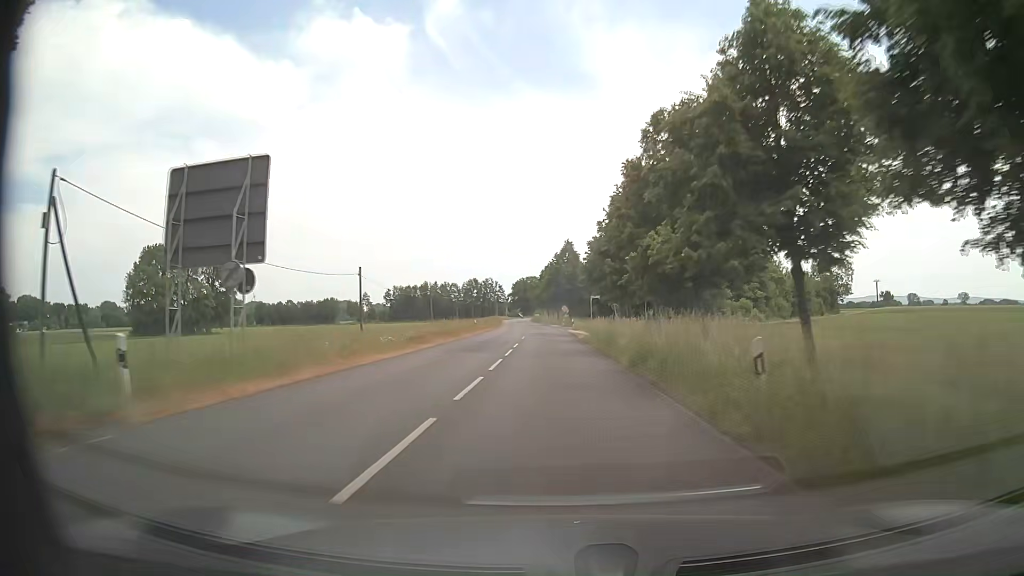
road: secondary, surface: asphalt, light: Day
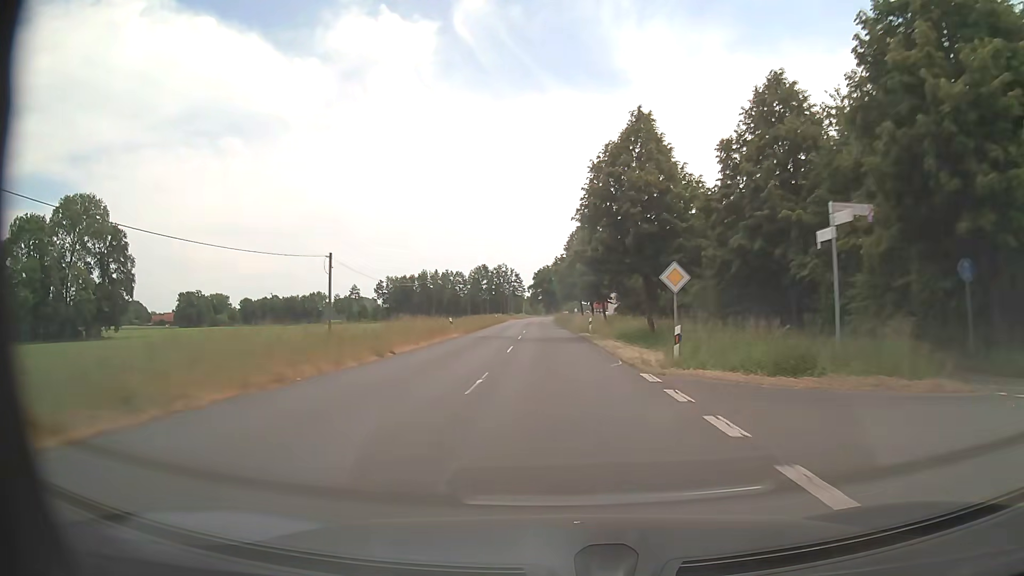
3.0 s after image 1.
(-1.5, +66.4) m; -3°
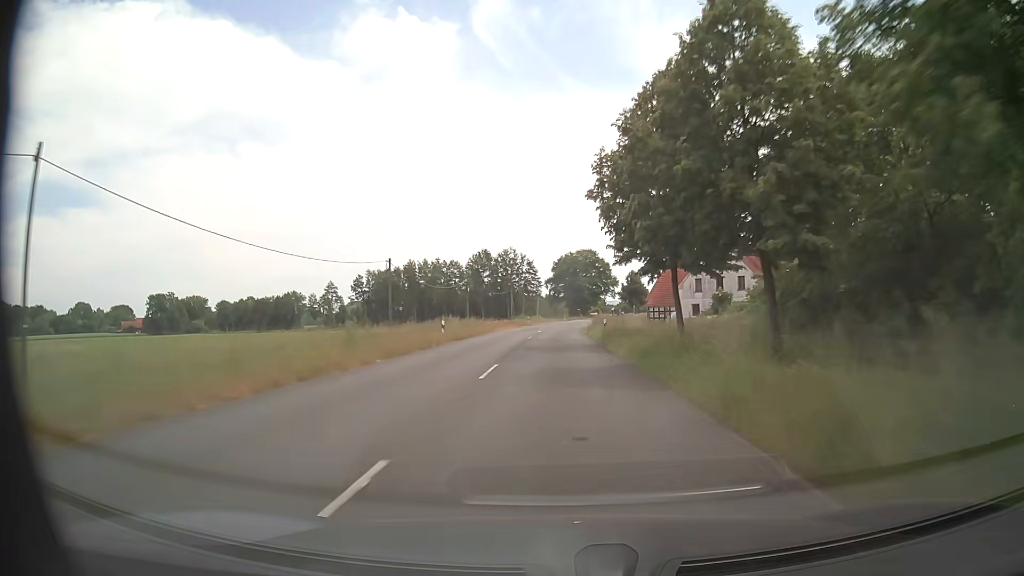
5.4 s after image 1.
(-1.2, +57.8) m; -2°
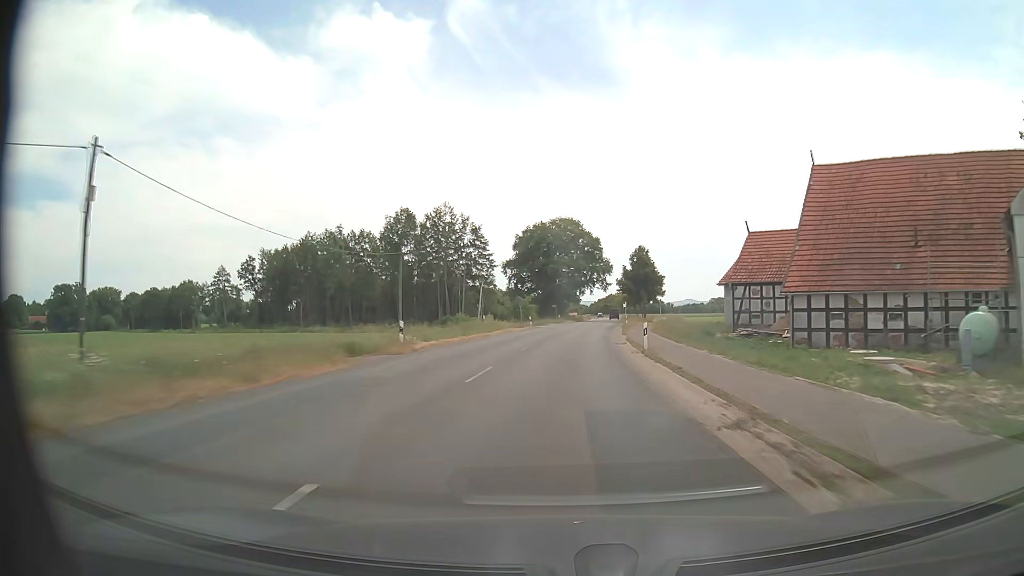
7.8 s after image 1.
(+0.7, +61.7) m; +2°
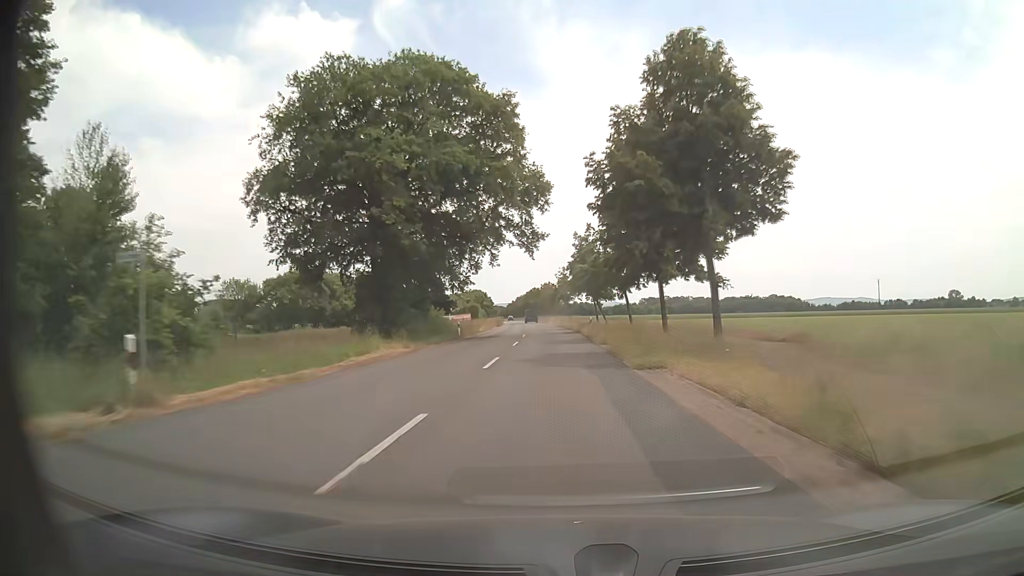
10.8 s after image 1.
(+5.6, +80.2) m; +7°
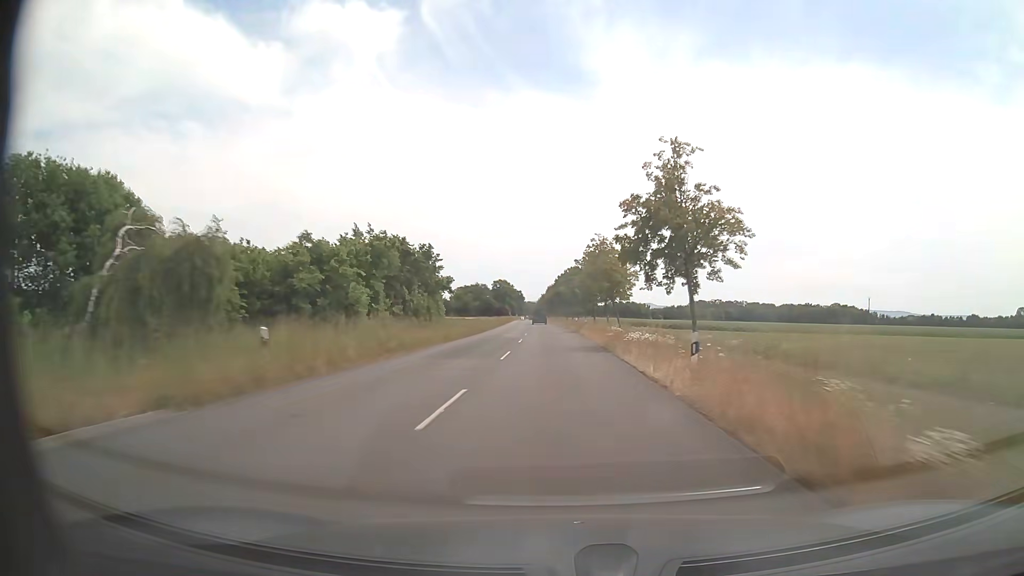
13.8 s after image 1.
(-2.0, +82.0) m; -3°
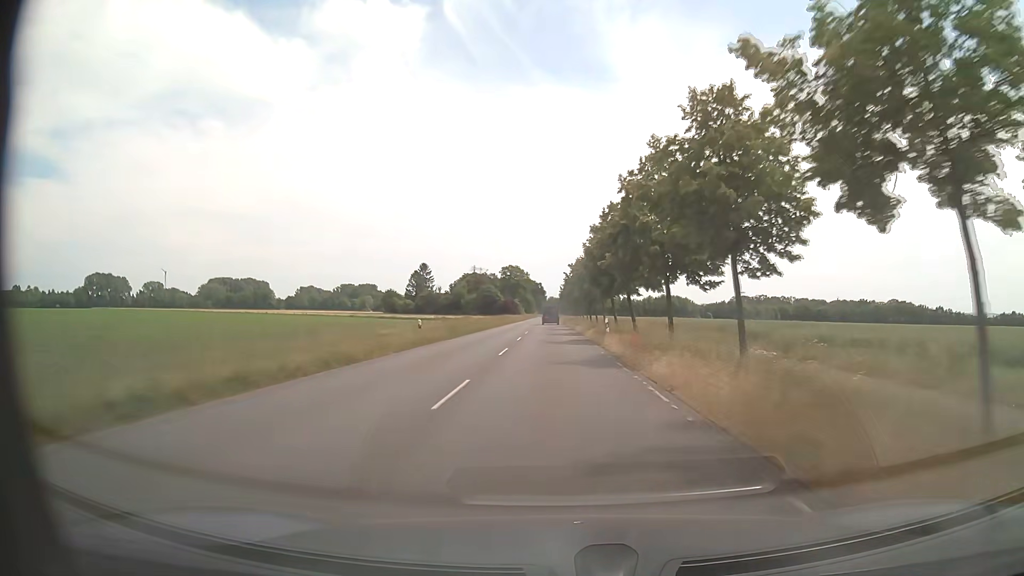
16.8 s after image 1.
(-1.8, +82.8) m; -2°
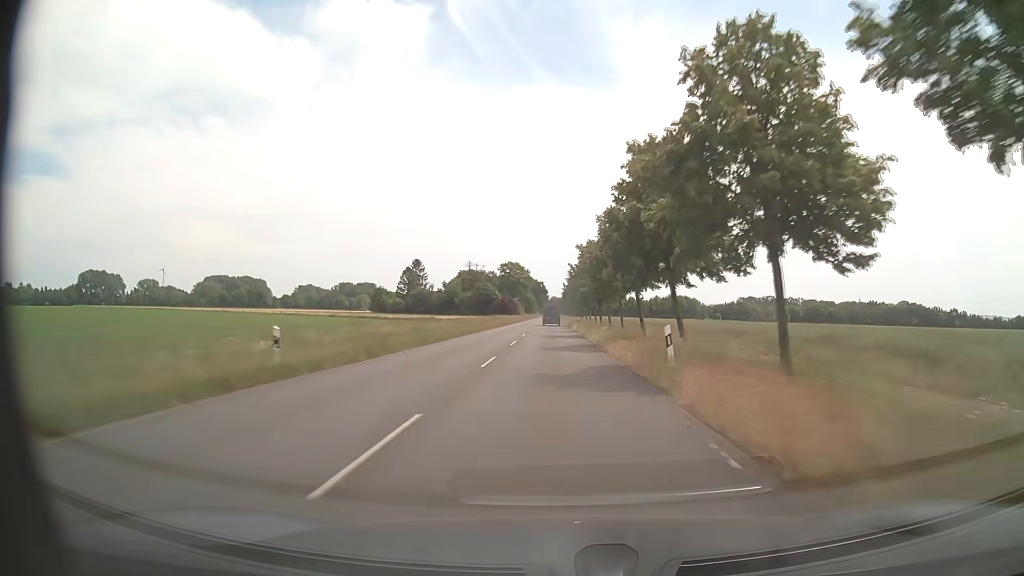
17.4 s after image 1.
(0.0, +16.6) m; 0°
(0, +10) (0, +20) (0, +30) (0, +40) (0, +50) (0, +60) (0, +70) (-1, +80) (-1, +90) (-1, +100) m
